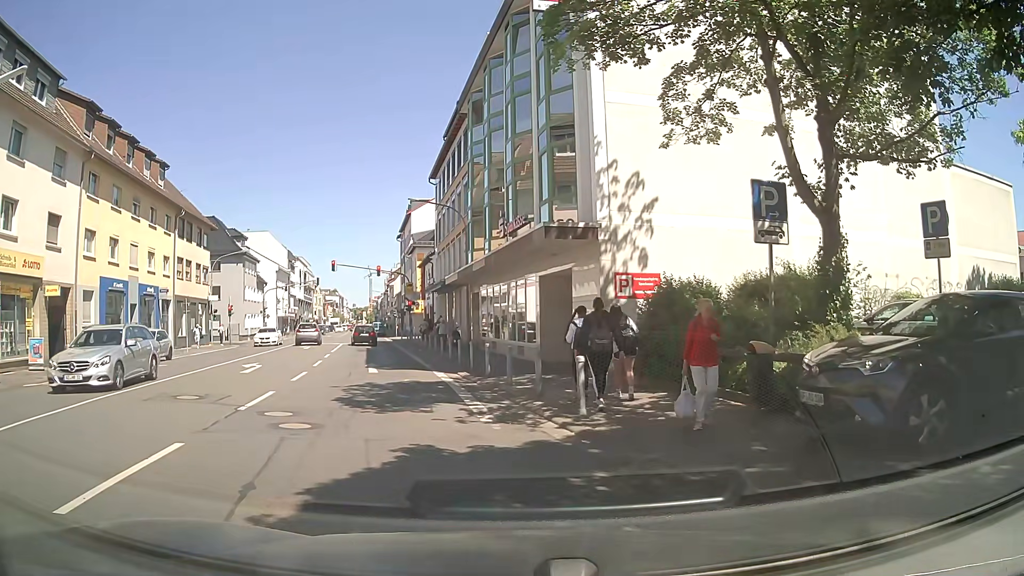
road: secondary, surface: asphalt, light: Day
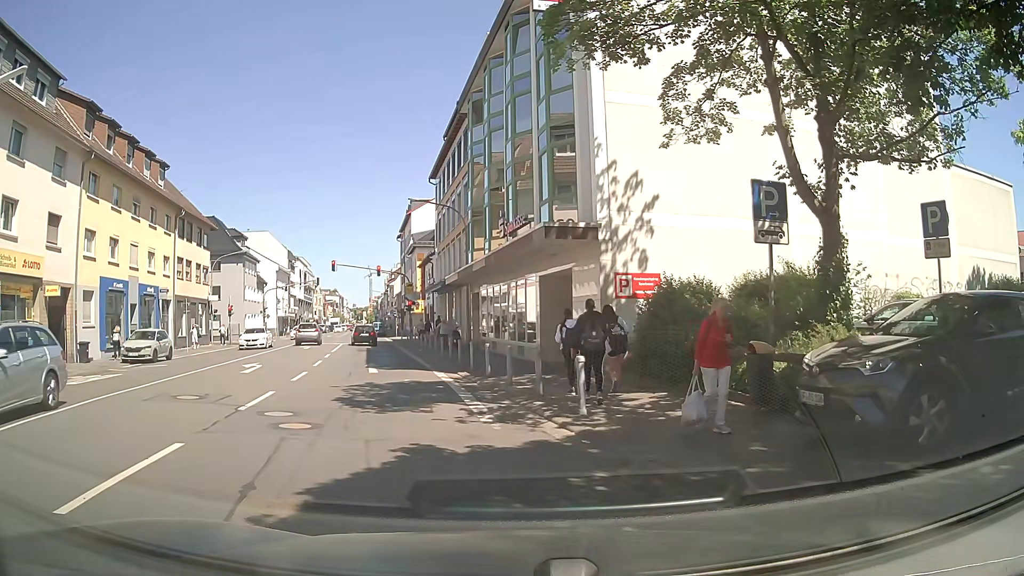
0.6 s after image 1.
(0.0, 0.0) m; 0°
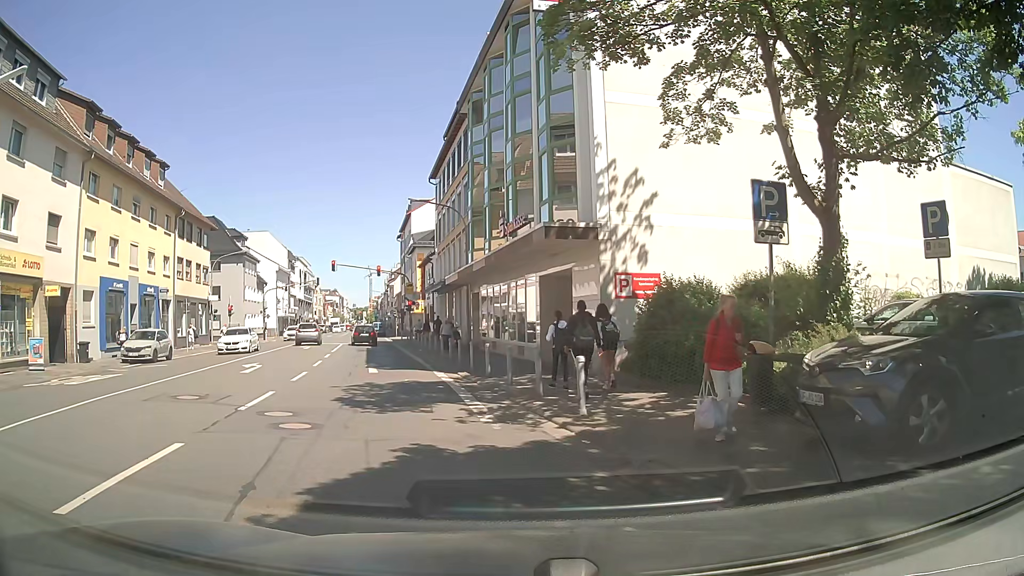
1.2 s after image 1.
(0.0, 0.0) m; 0°
